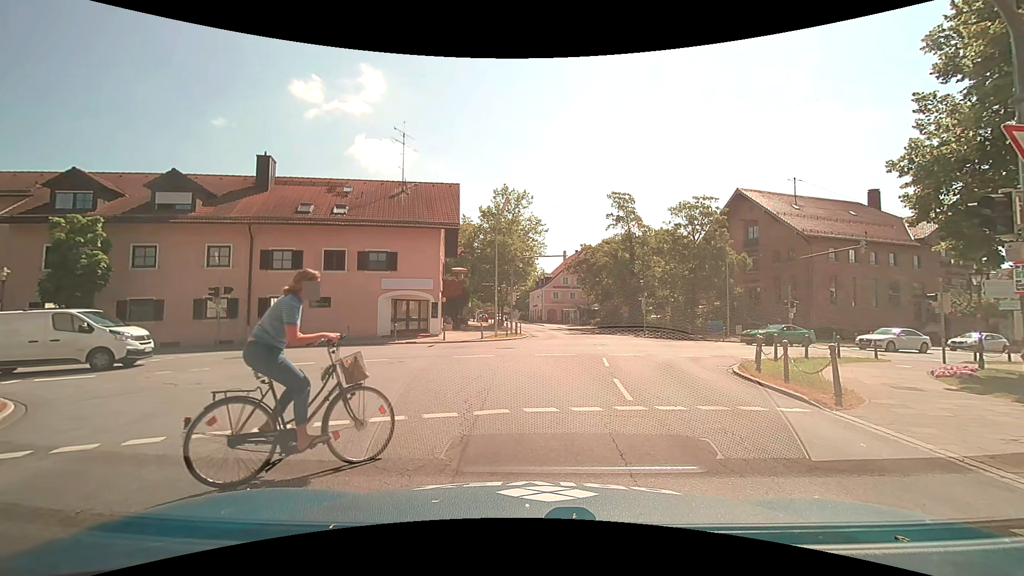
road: tertiary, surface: asphalt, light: Day
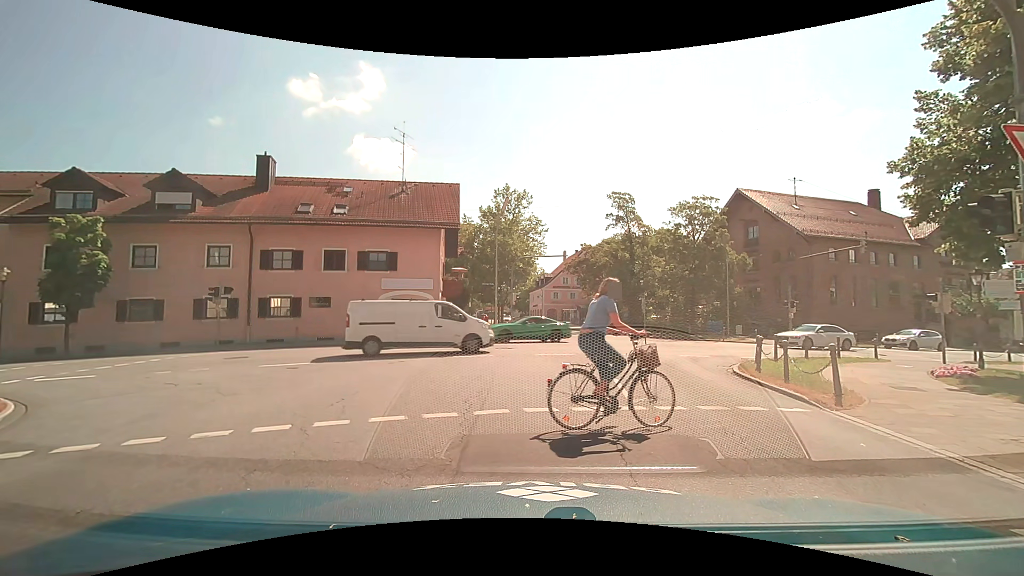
(0.0, 0.0) m; 0°
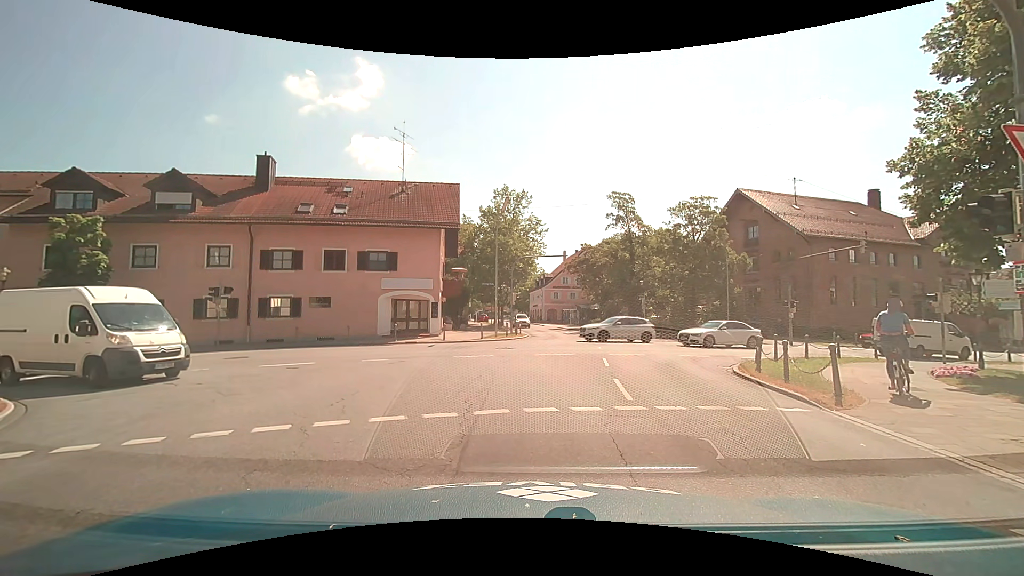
(0.0, 0.0) m; 0°
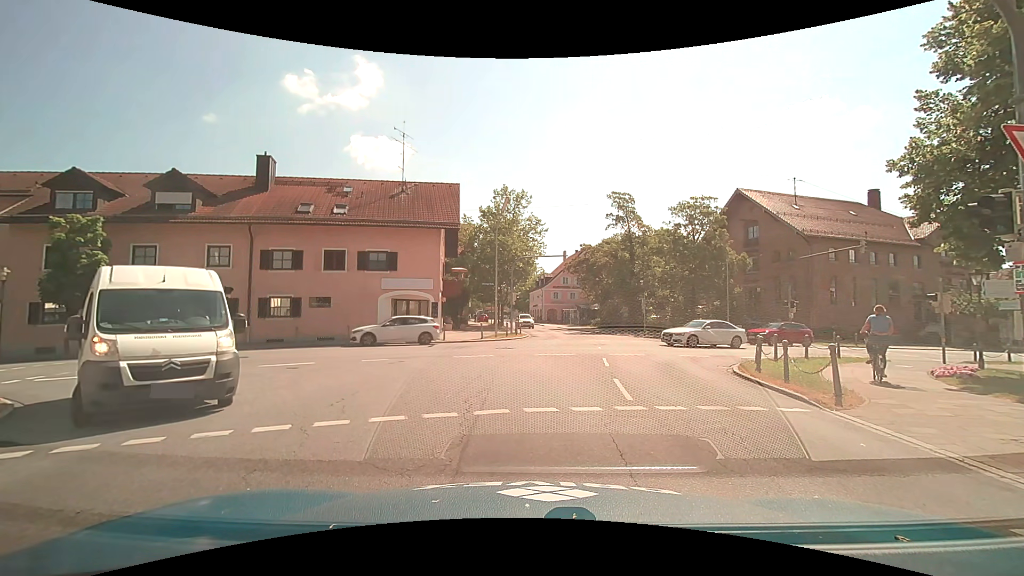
(0.0, 0.0) m; 0°
